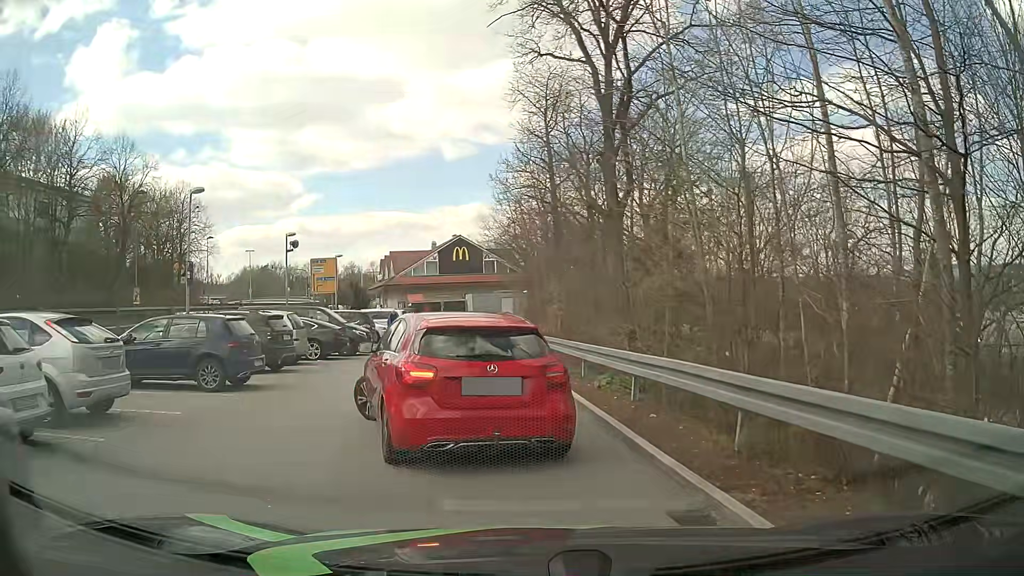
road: tertiary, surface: asphalt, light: Day
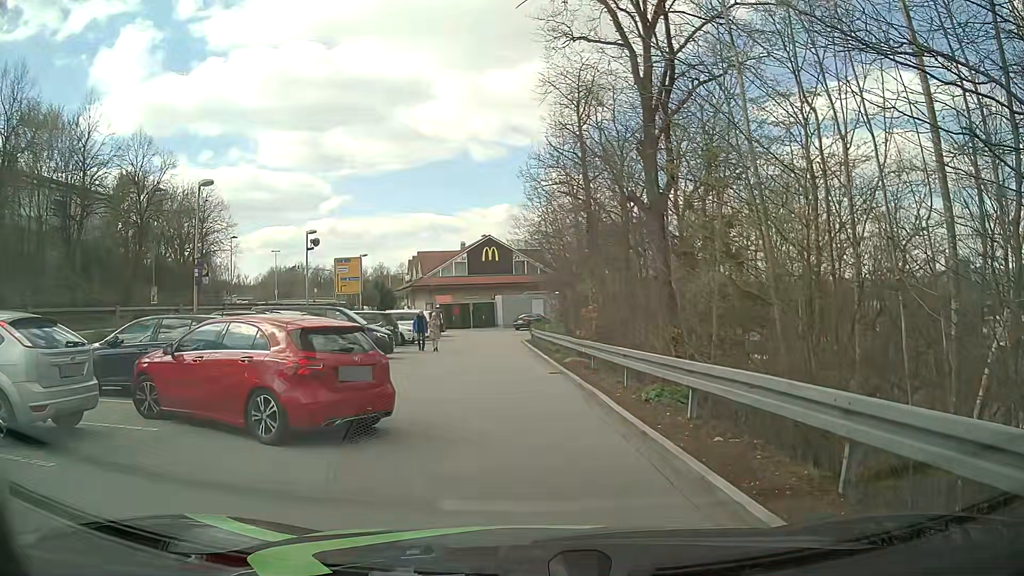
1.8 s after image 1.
(0.0, +1.5) m; 0°
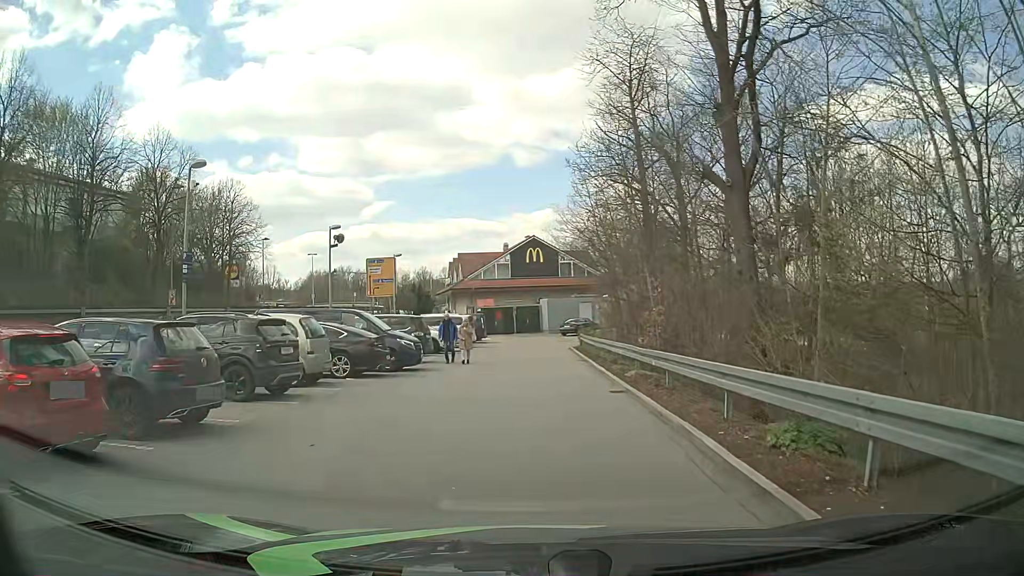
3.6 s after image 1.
(-0.1, +4.0) m; -3°
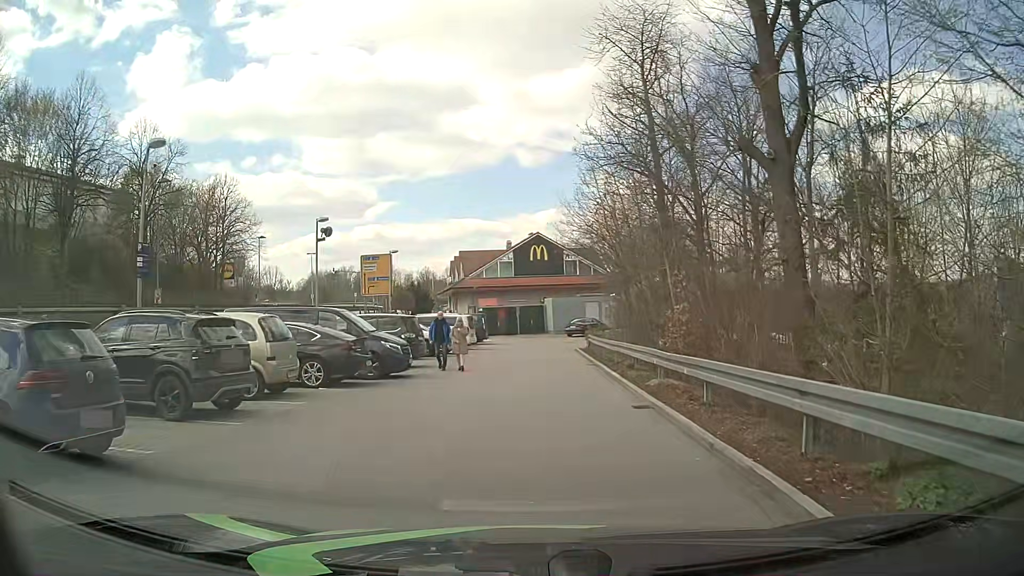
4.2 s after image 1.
(0.0, +2.7) m; -1°
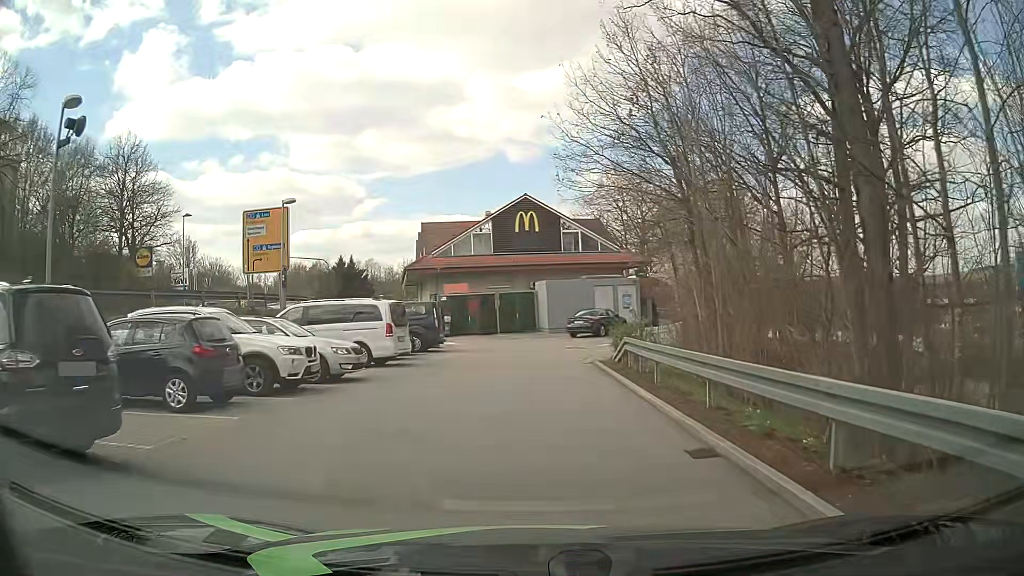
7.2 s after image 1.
(+0.4, +17.2) m; +2°
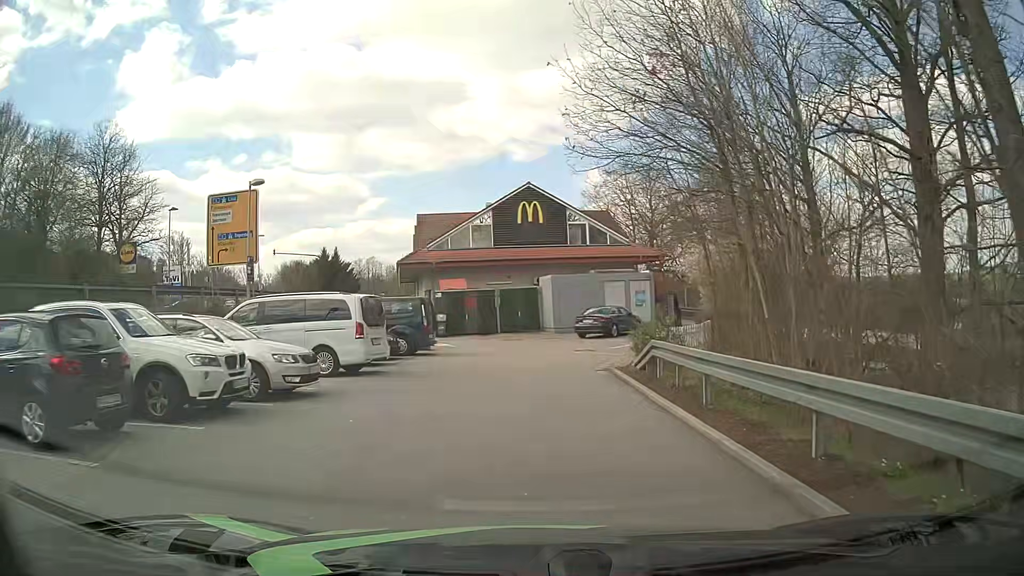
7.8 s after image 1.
(0.0, +3.6) m; 0°
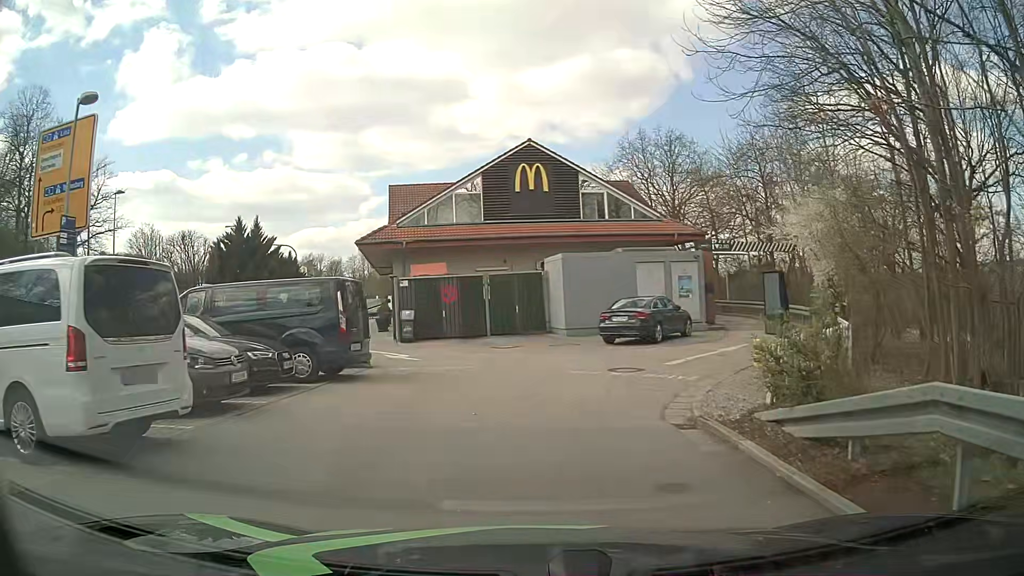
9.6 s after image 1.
(-0.1, +10.0) m; 0°
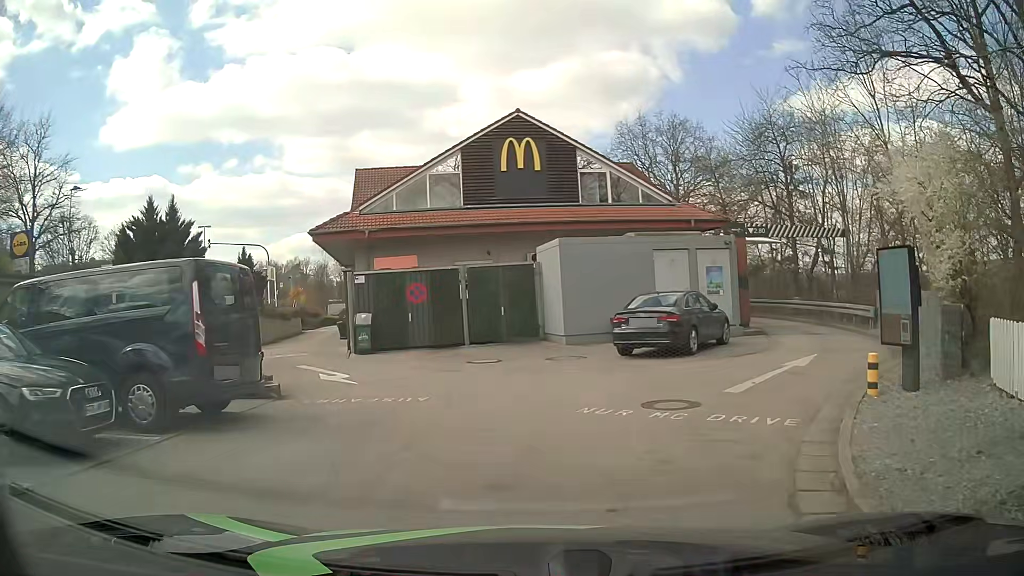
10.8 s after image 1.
(0.0, +5.3) m; +2°
